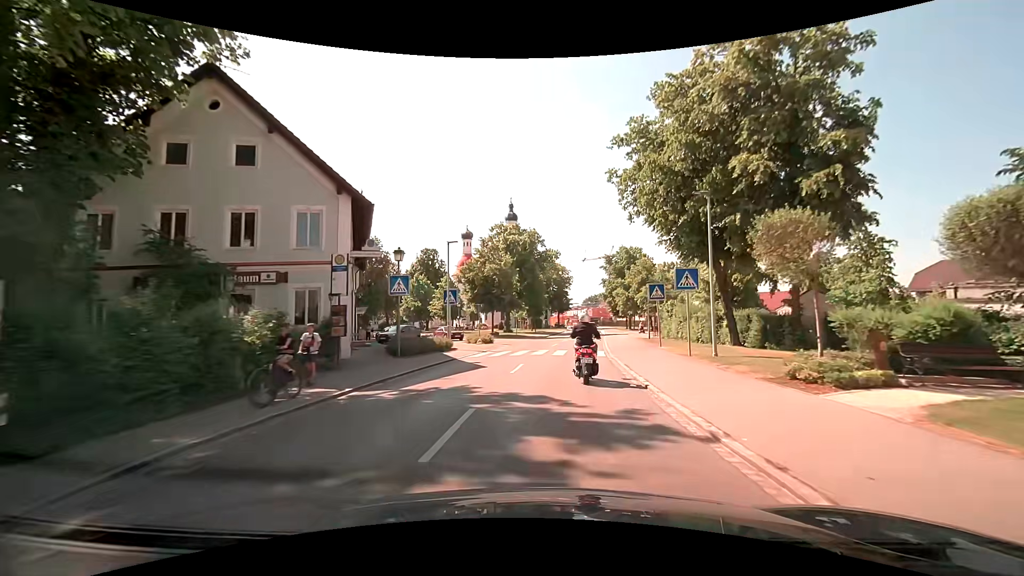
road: tertiary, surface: asphalt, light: Day
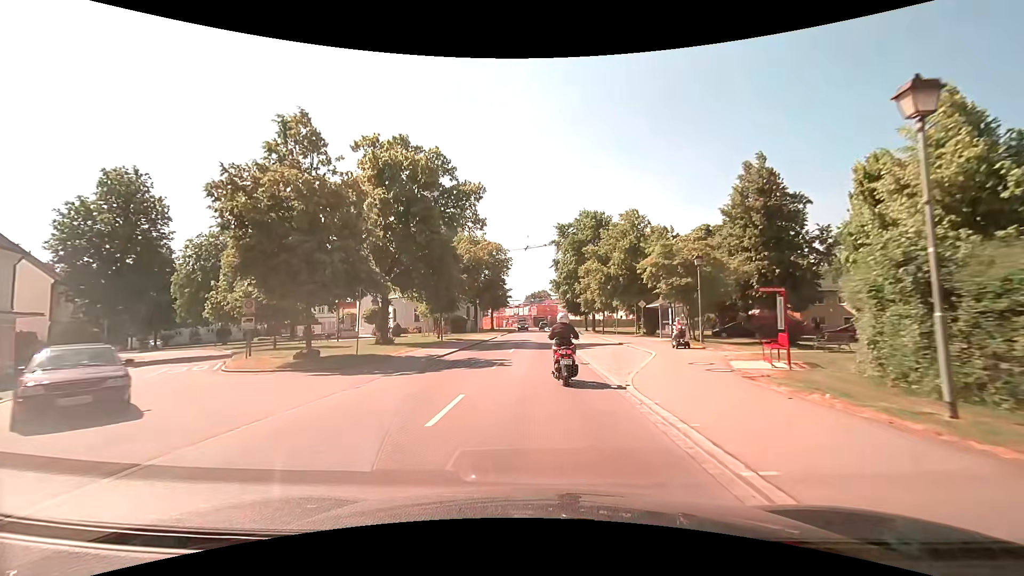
(+2.5, +34.0) m; +6°
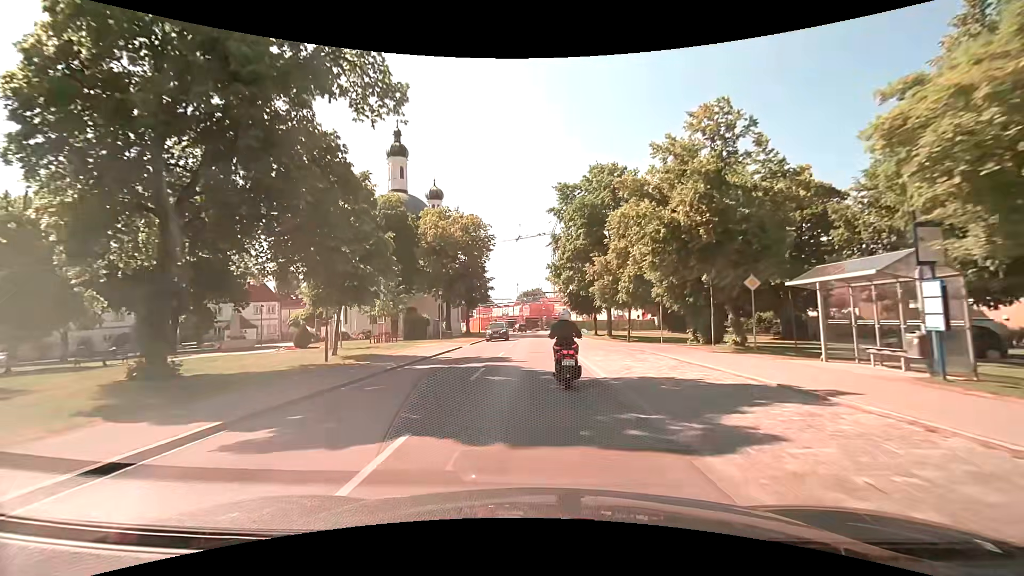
(+0.2, +21.5) m; +1°
(0, +10) (0, +20) (0, +30) (0, +40) (0, +50) (0, +60) (0, +70) (-1, +80) (-3, +90) (-7, +99) m
